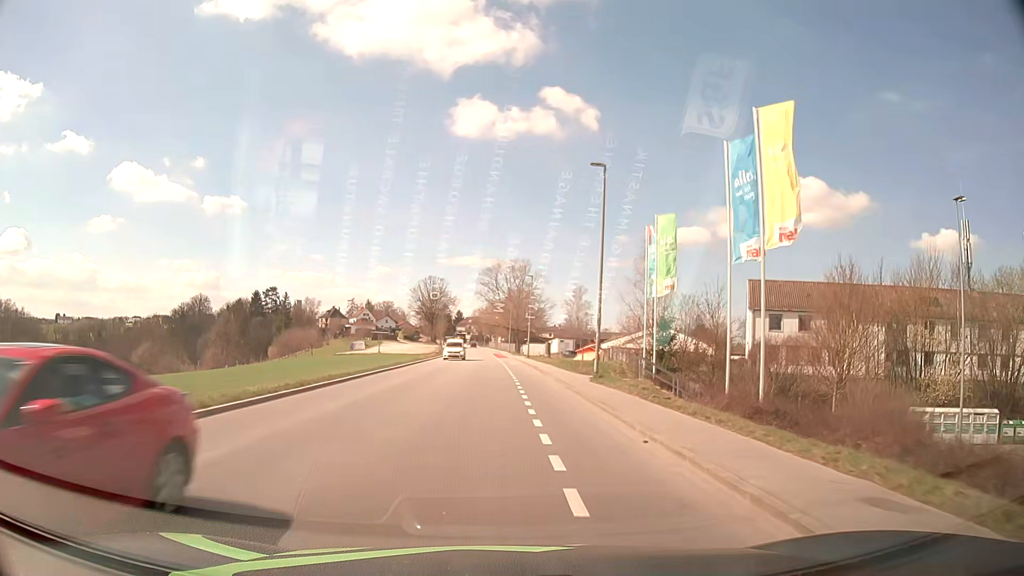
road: tertiary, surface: asphalt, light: Day
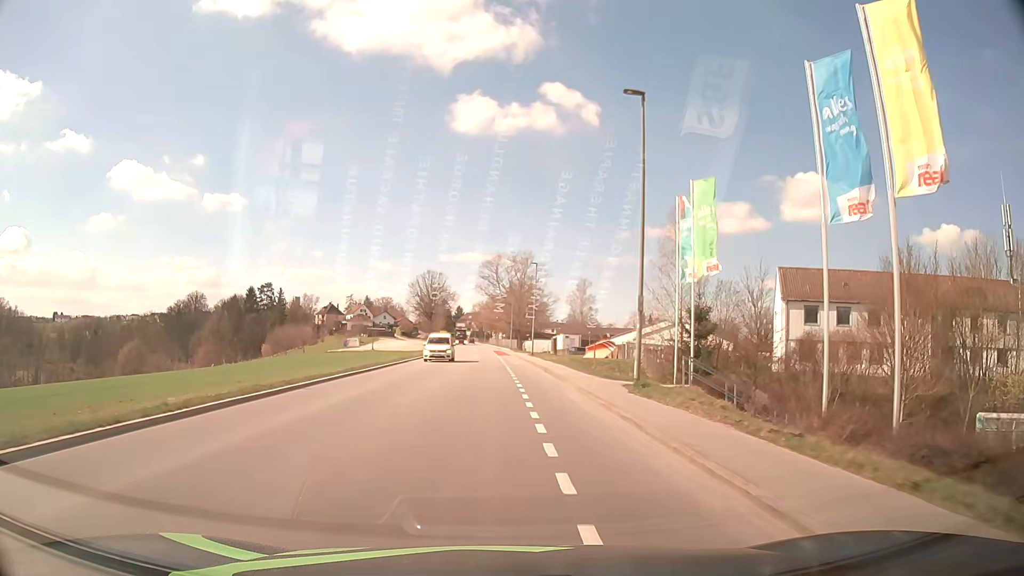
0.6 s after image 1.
(0.0, +7.5) m; 0°
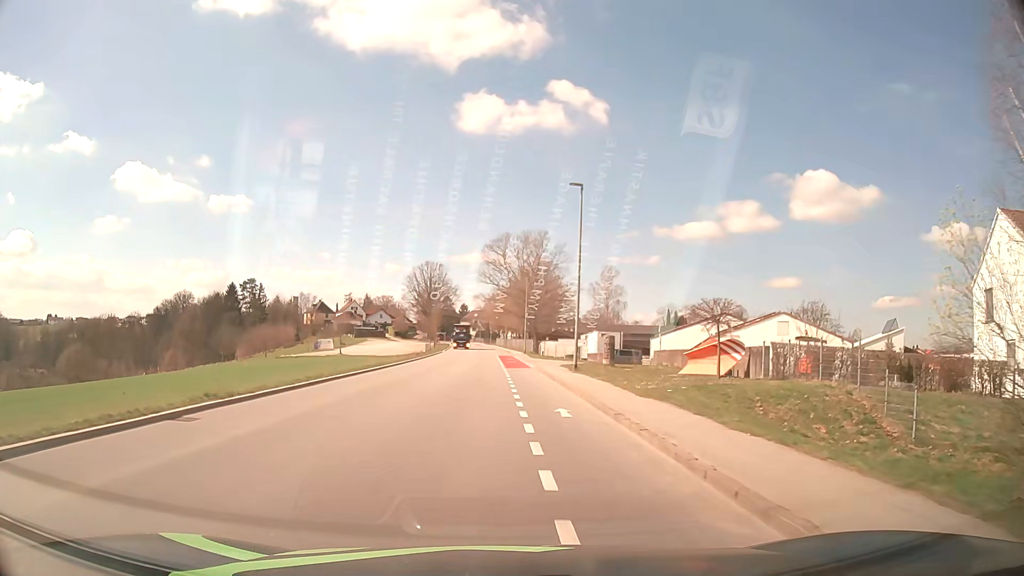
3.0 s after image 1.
(-0.2, +30.1) m; -1°
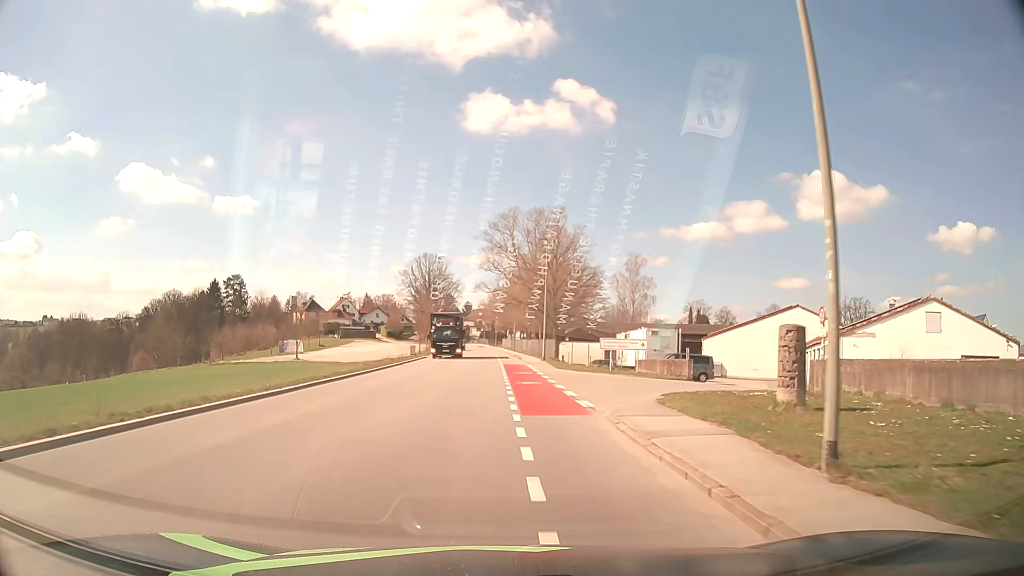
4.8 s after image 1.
(-0.1, +22.4) m; -1°
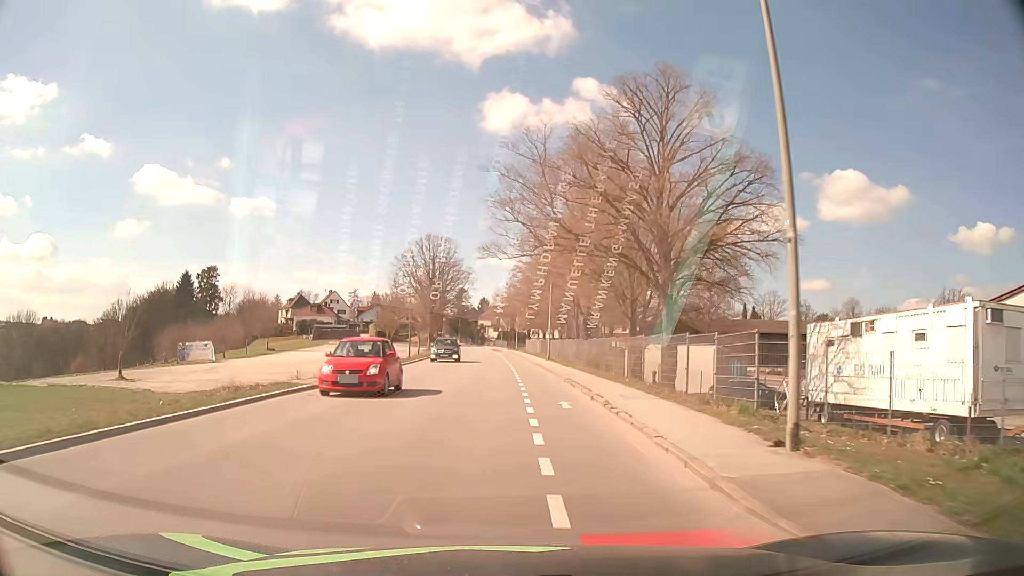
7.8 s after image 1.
(-0.4, +37.1) m; -2°
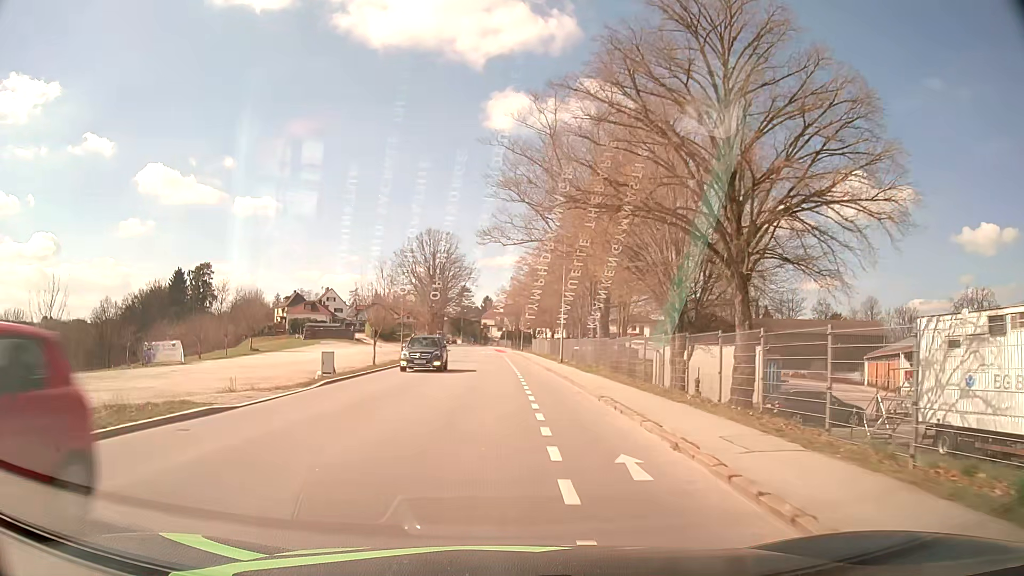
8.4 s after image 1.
(0.0, +7.4) m; 0°
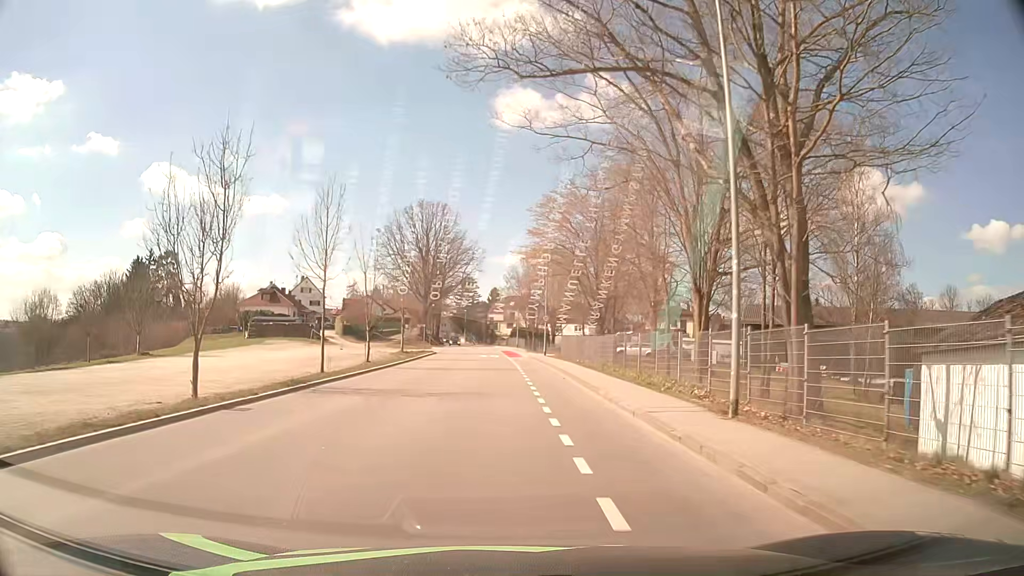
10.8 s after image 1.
(-0.2, +28.8) m; -1°
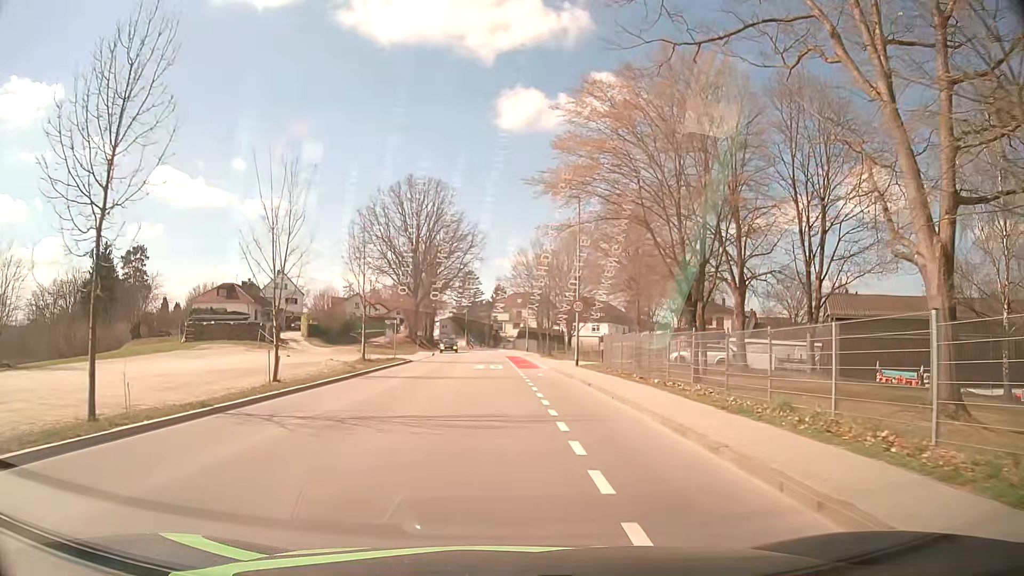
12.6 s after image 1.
(-0.1, +18.8) m; 0°
(0, +10) (0, +20) (0, +30) (-1, +40) (-1, +50) (-1, +60) (-1, +70) (-2, +80) (-4, +90) (-5, +100) m
